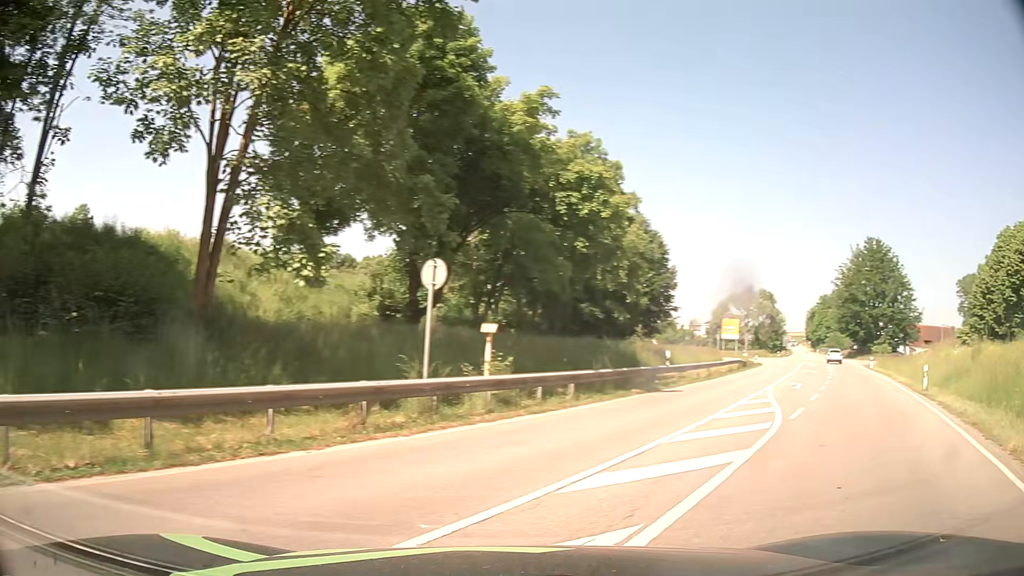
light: Day
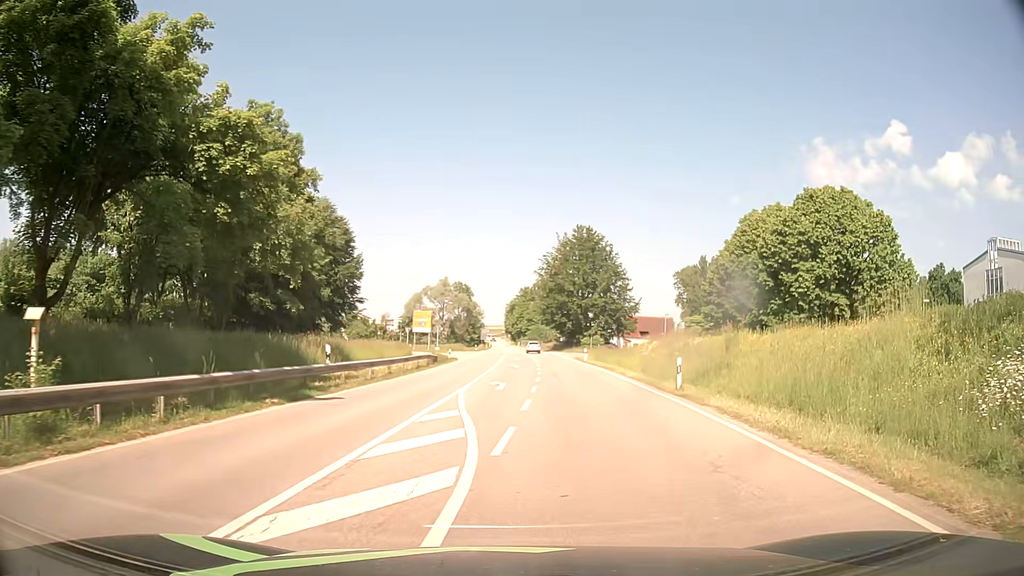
(+1.8, +6.1) m; +27°
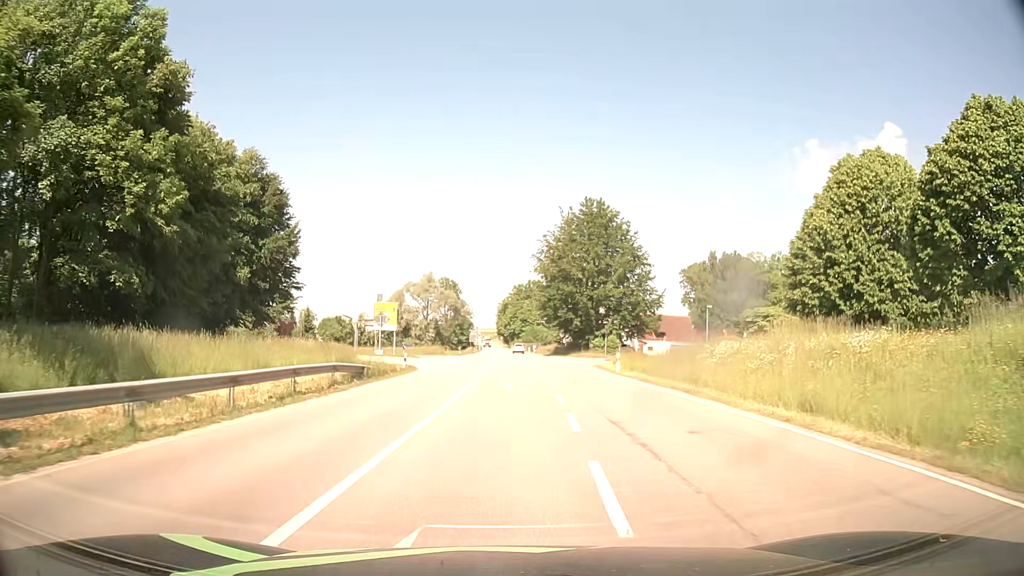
(+0.1, +22.1) m; 0°
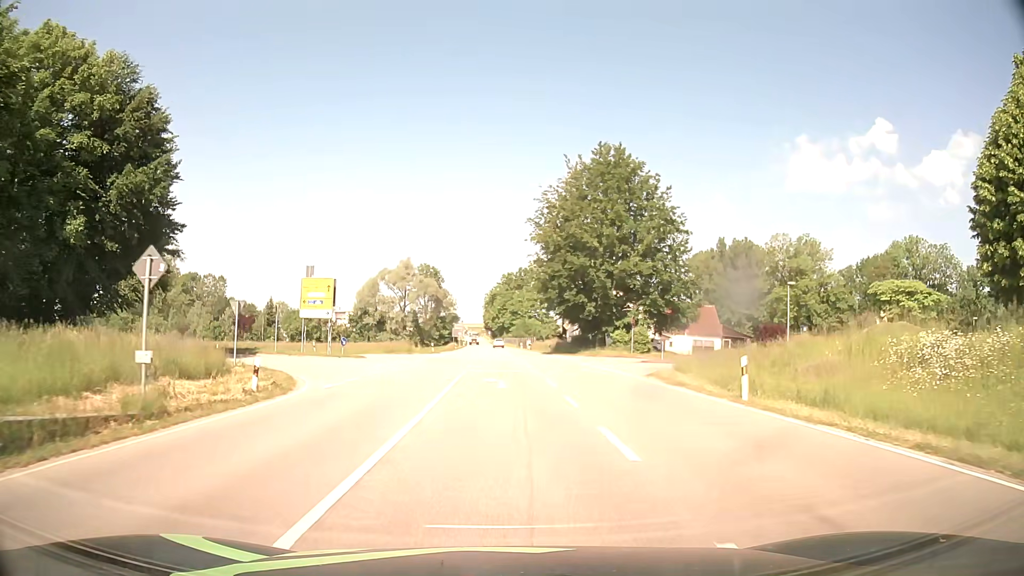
(+0.1, +21.6) m; 0°
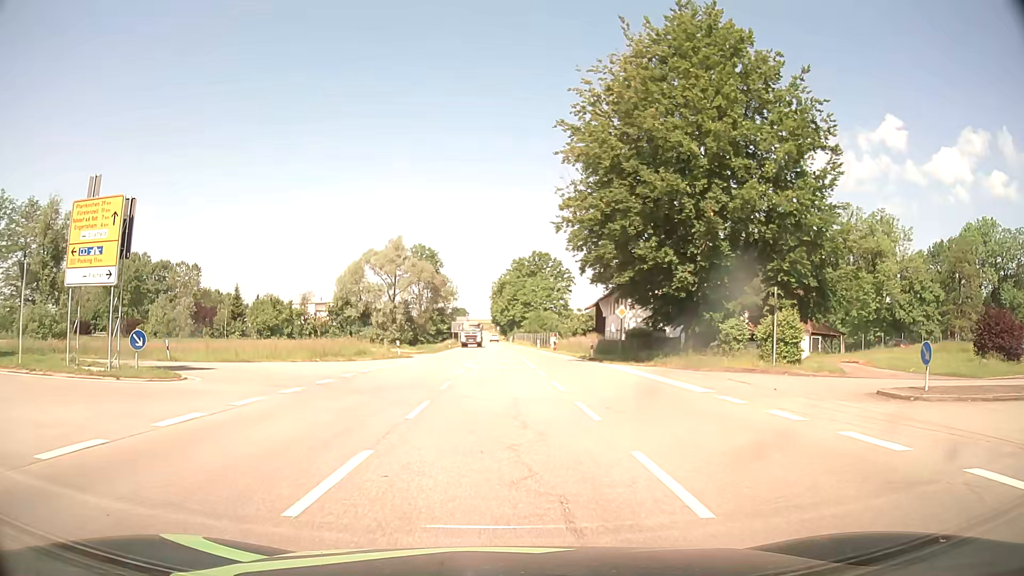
(0.0, +27.2) m; 0°
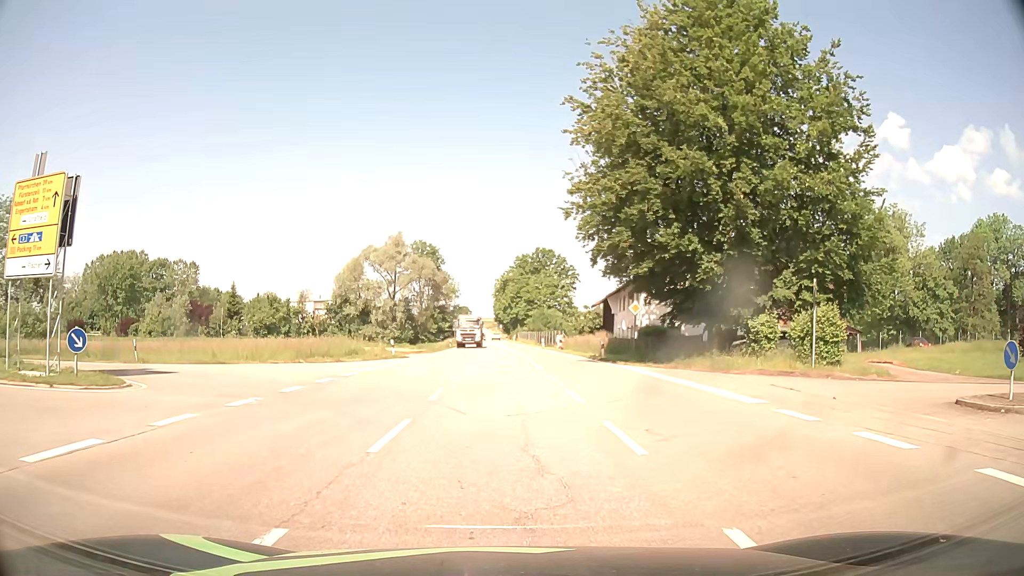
(0.0, +3.2) m; 0°
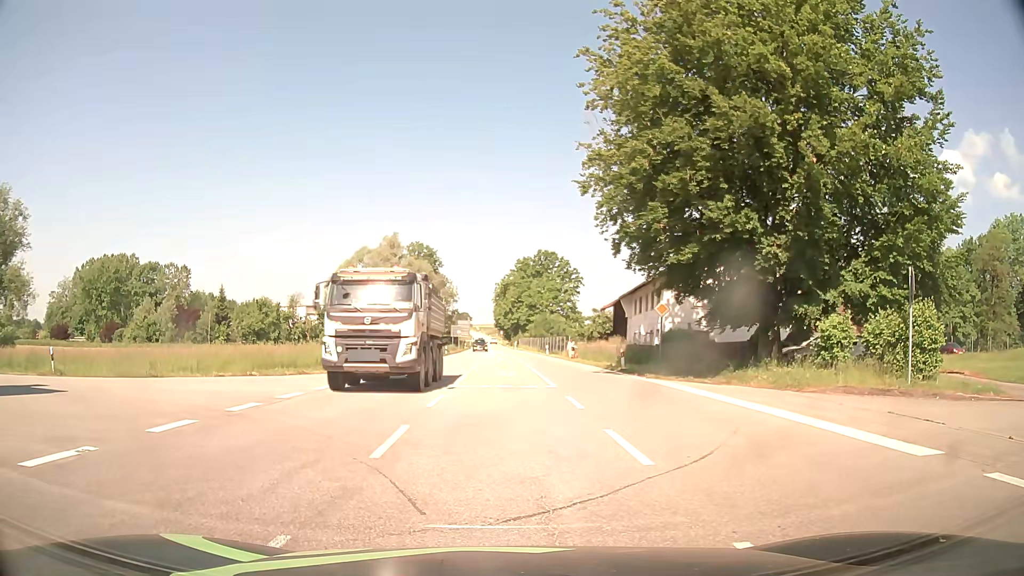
(-0.1, +5.9) m; 0°
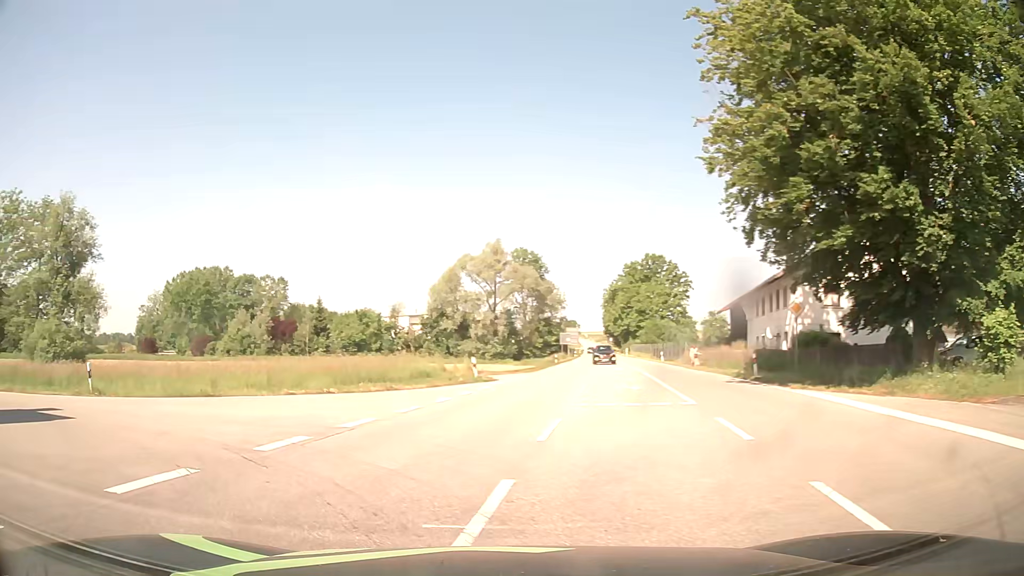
(-0.1, +4.0) m; -8°
(-4, +9) (-13, +13) (-23, +15) (-33, +18) (-42, +21) (-52, +24) (-61, +27) (-70, +31) (-80, +33) (-90, +35) m
